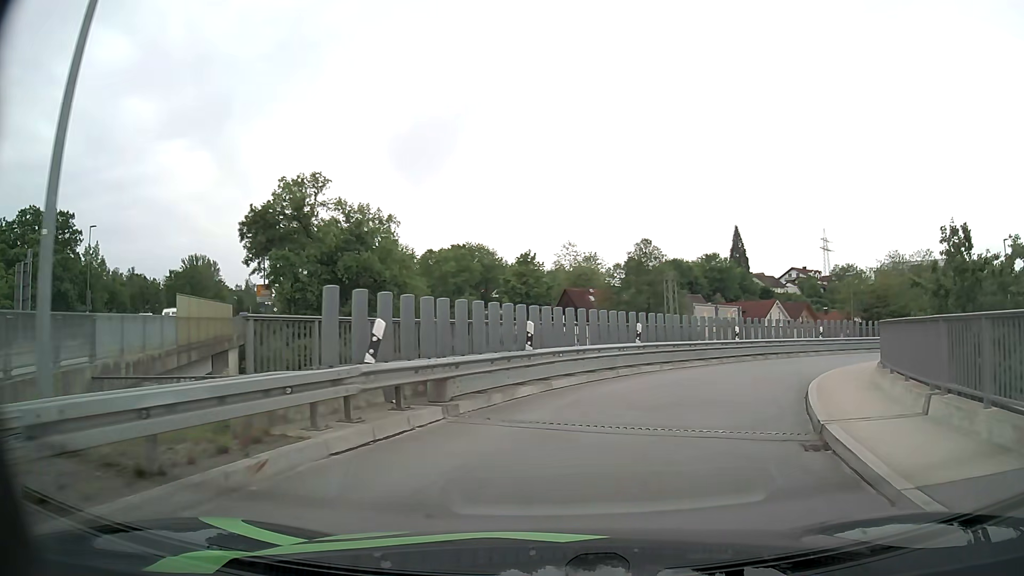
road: primary_link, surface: asphalt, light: Day
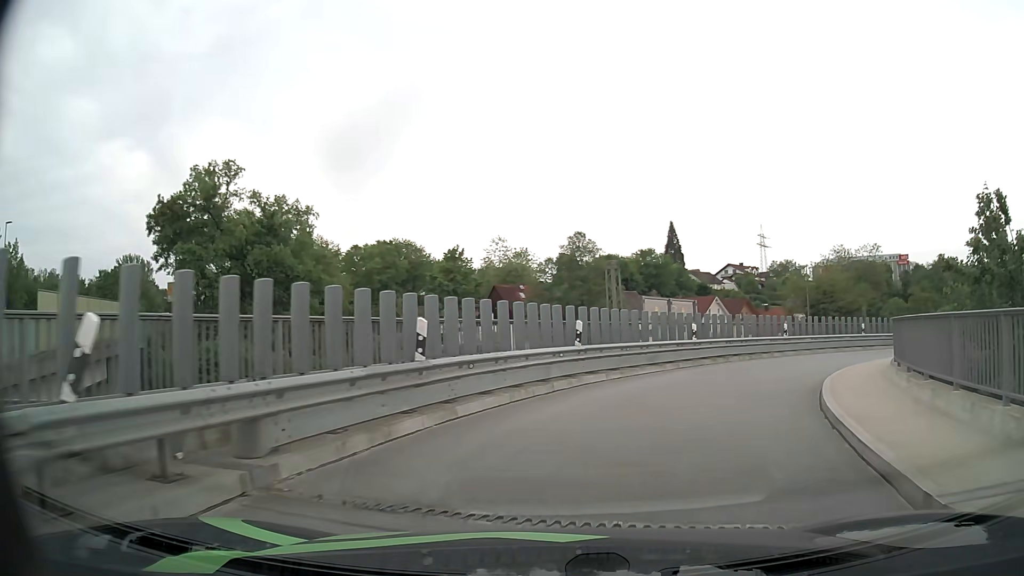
(+0.2, +4.4) m; +5°
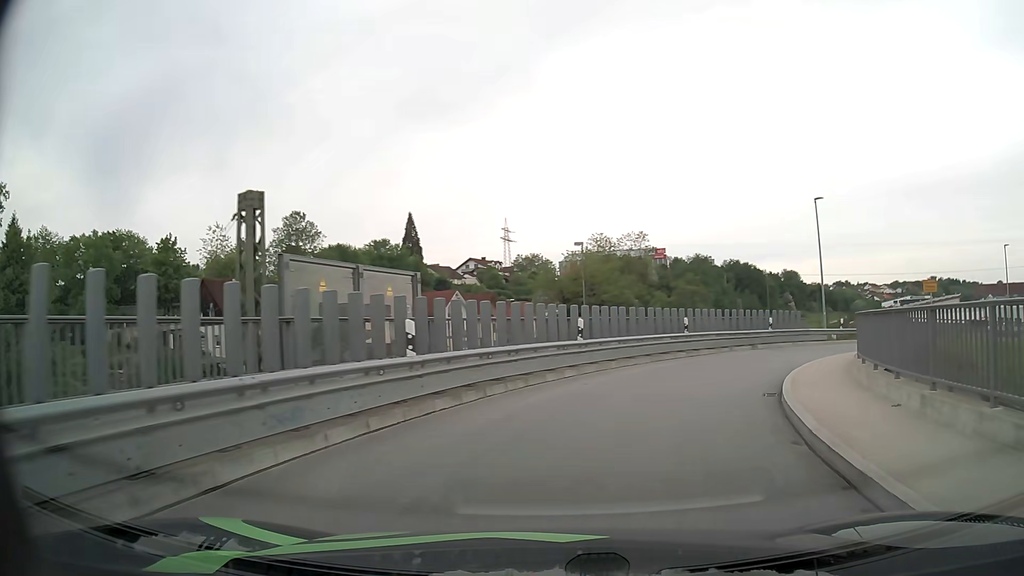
(+2.2, +12.2) m; +22°
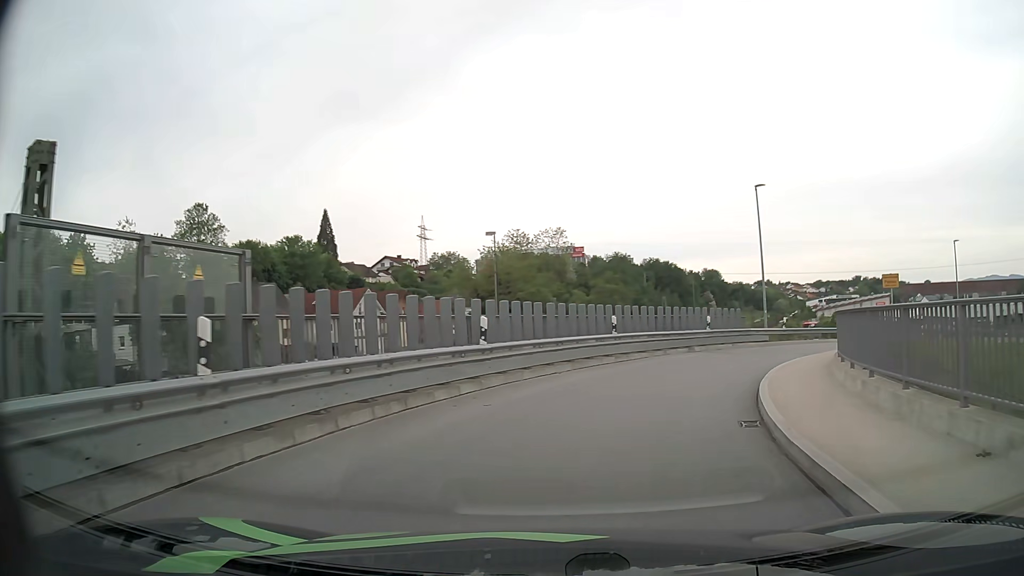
(+0.2, +3.8) m; +6°
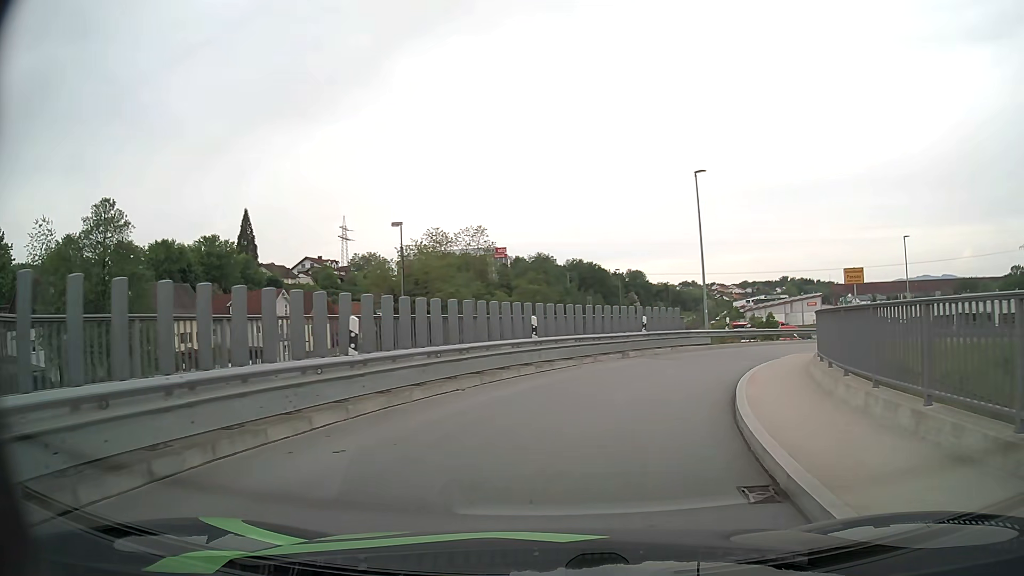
(+0.2, +3.7) m; +7°
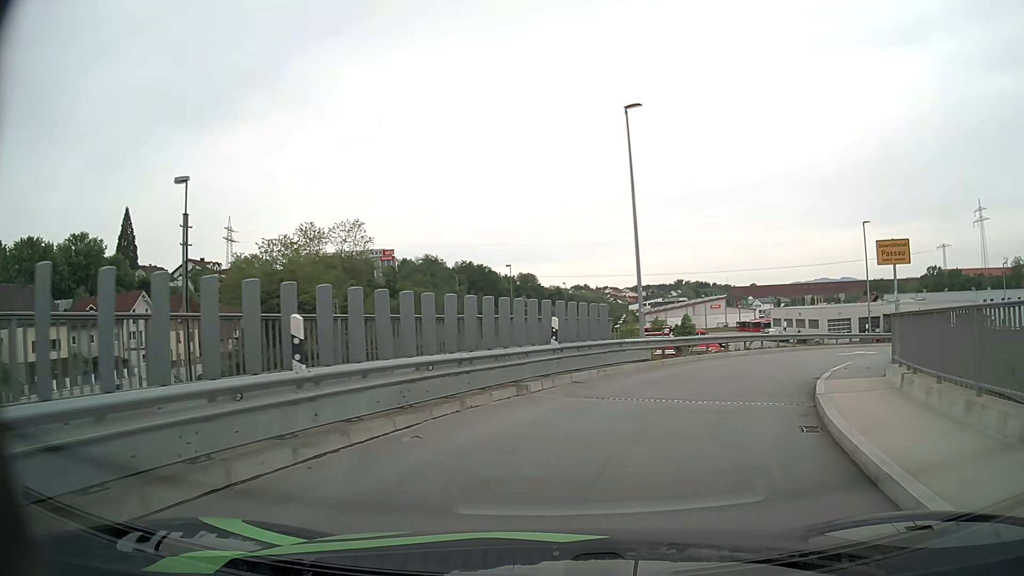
(+0.8, +10.4) m; +9°
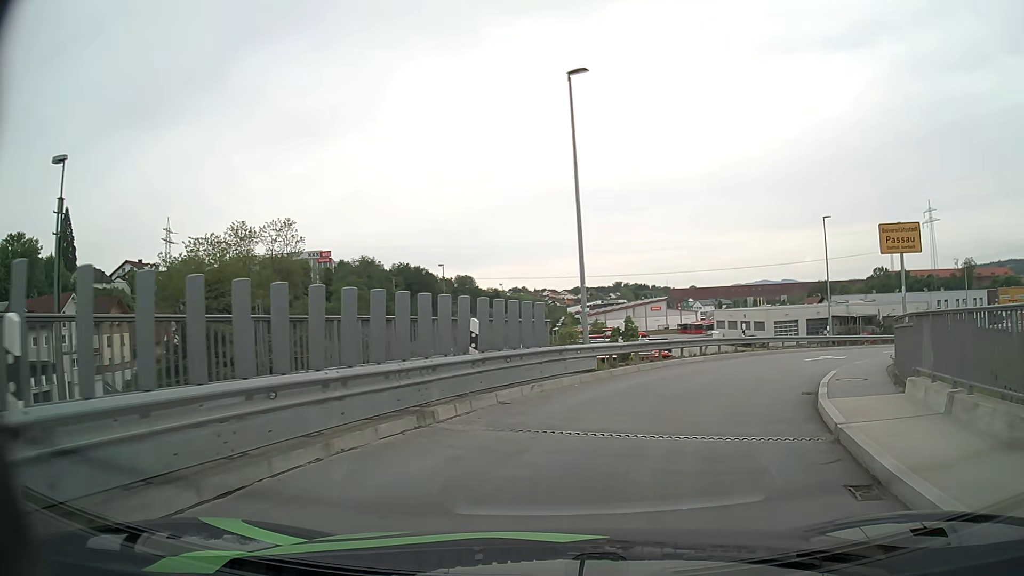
(+0.2, +3.4) m; +5°
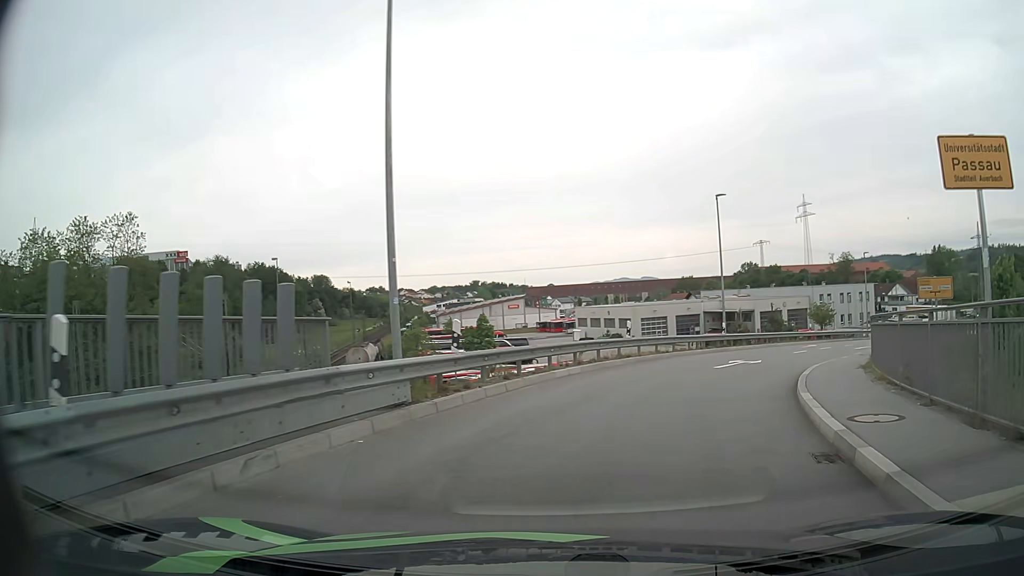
(+0.7, +6.9) m; +12°
(+1, +10) (+5, +19) (+10, +28) (+16, +36) (+22, +44) (+29, +51) (+36, +58) (+43, +65) (+50, +72) (+58, +79) m
